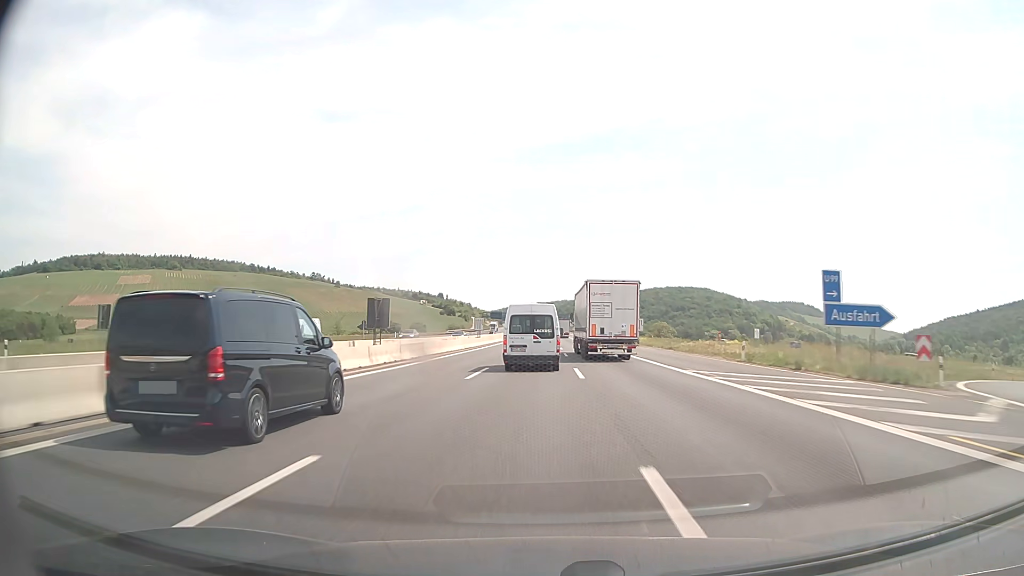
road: motorway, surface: asphalt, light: Day
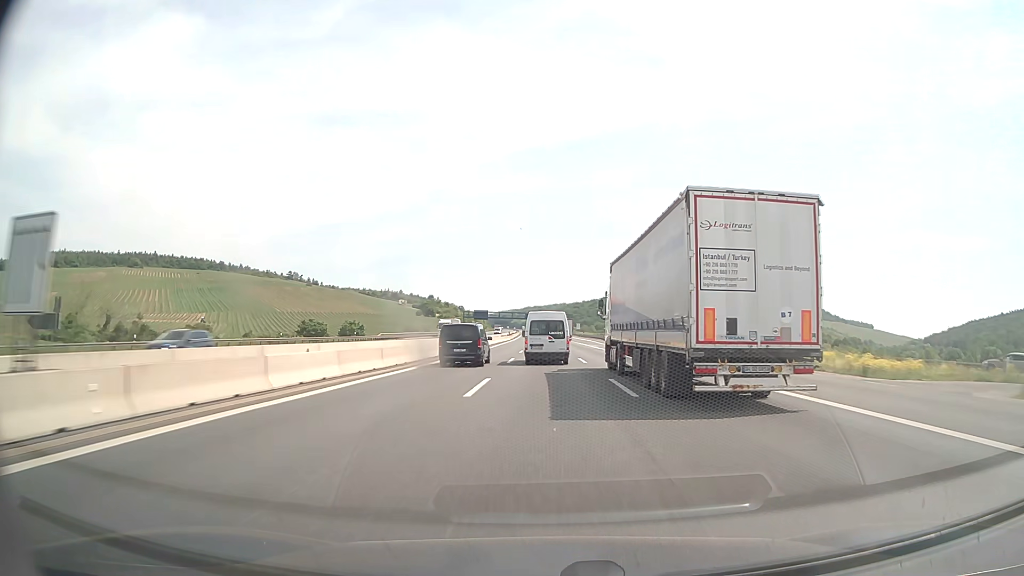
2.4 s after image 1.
(-0.2, +78.5) m; 0°
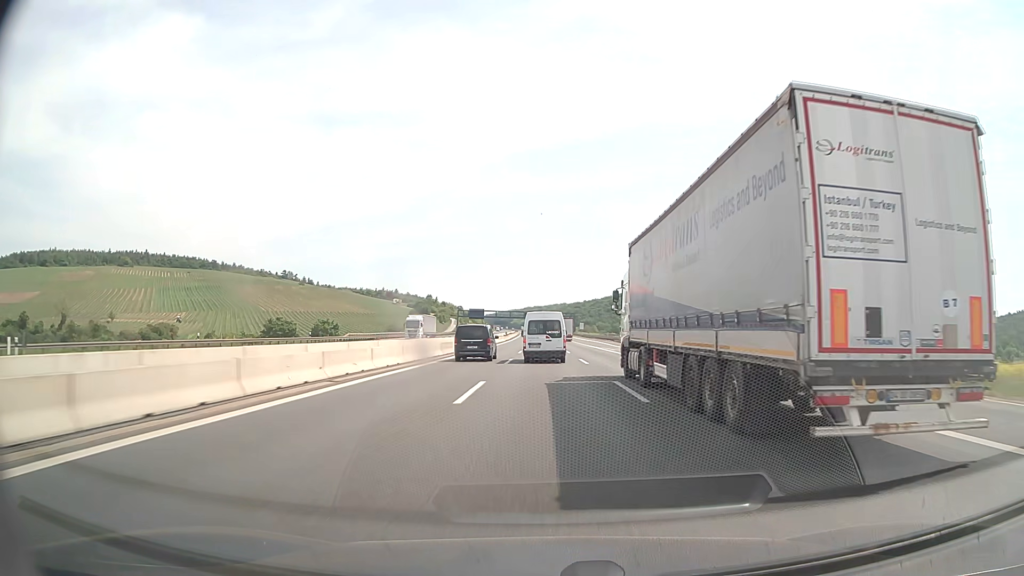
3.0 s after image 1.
(0.0, +19.7) m; 0°
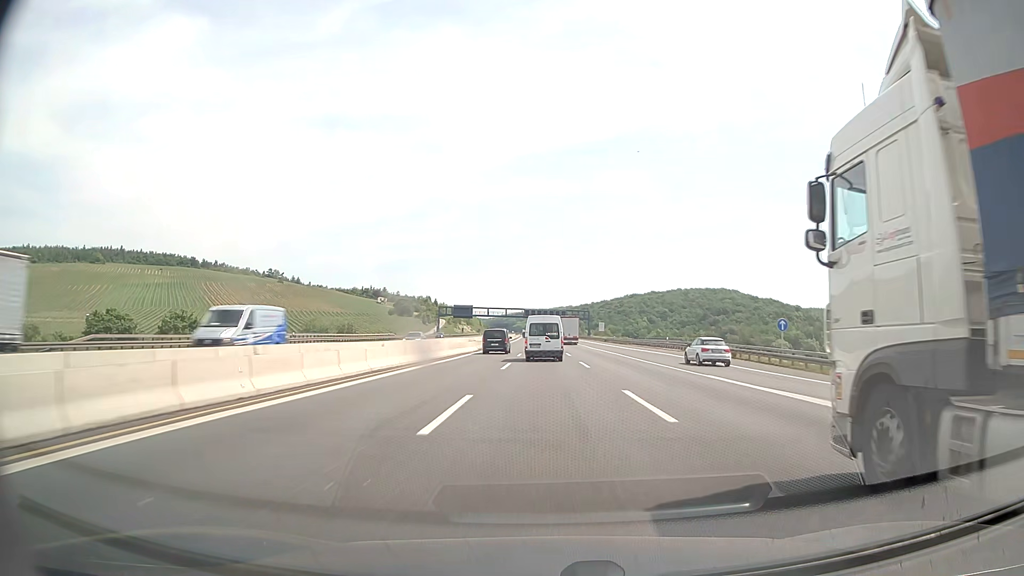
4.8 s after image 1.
(-0.2, +59.0) m; 0°
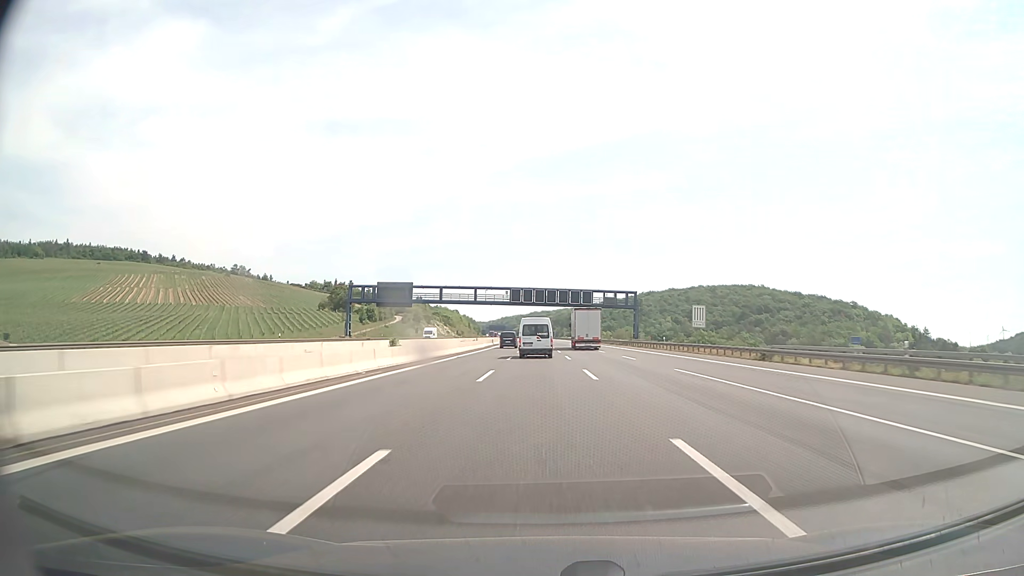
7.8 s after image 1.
(-0.2, +98.6) m; 0°
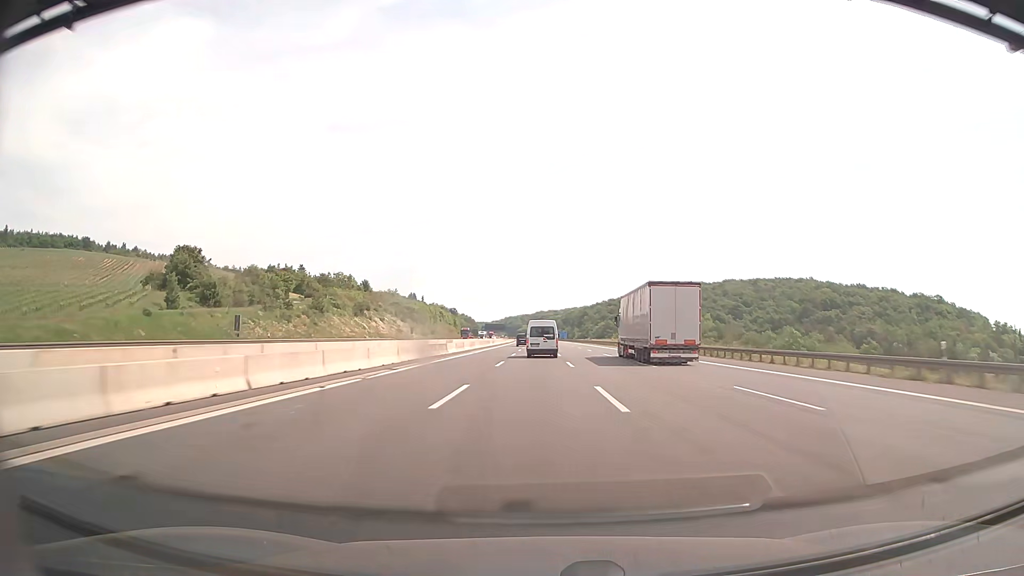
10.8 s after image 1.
(-0.7, +98.8) m; -1°
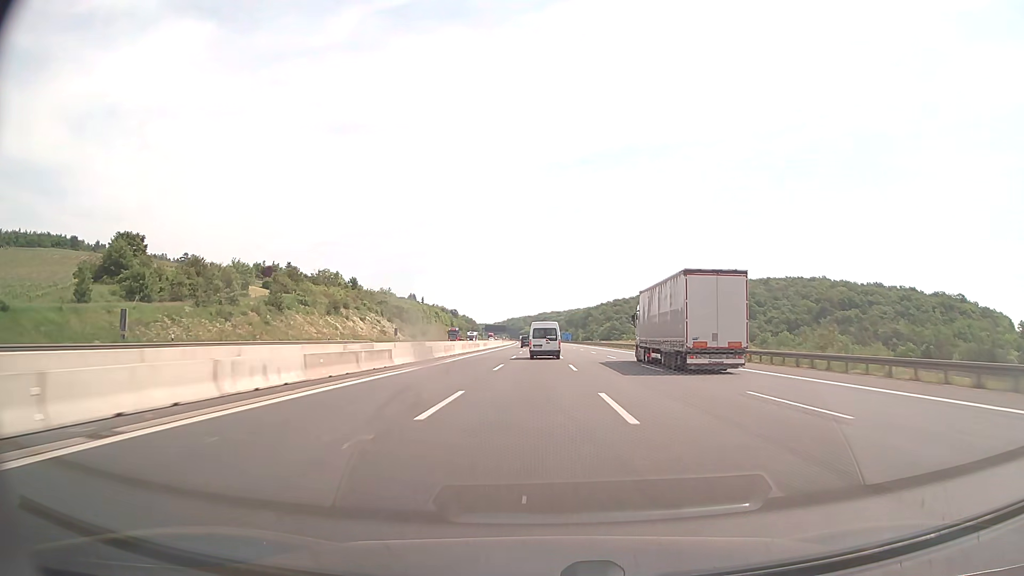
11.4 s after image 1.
(0.0, +19.8) m; 0°
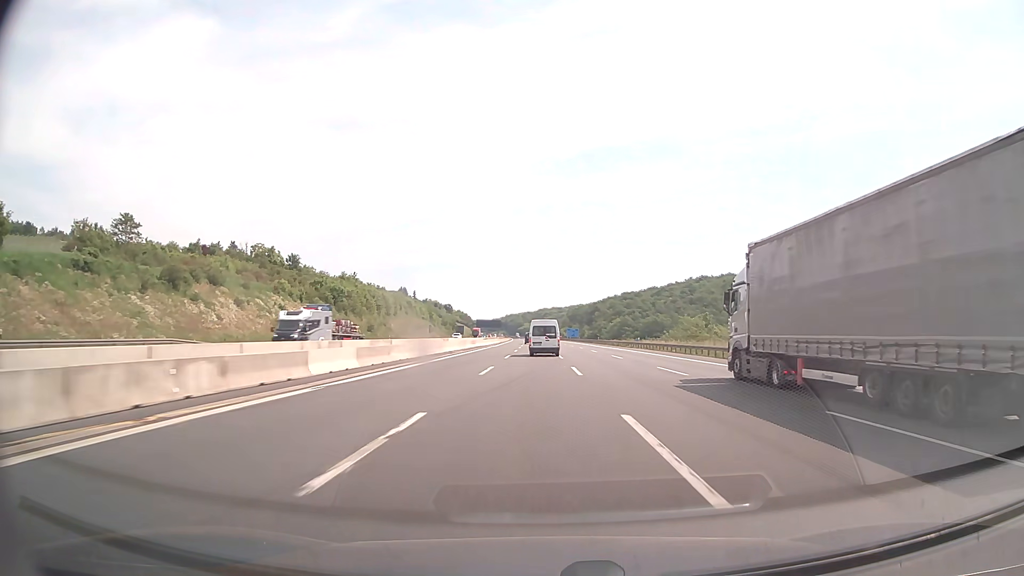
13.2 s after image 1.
(-0.2, +59.4) m; 0°
(0, +10) (0, +20) (0, +30) (0, +40) (0, +50) (+1, +60) (+1, +70) (+1, +80) (+1, +90) (+1, +100) m
